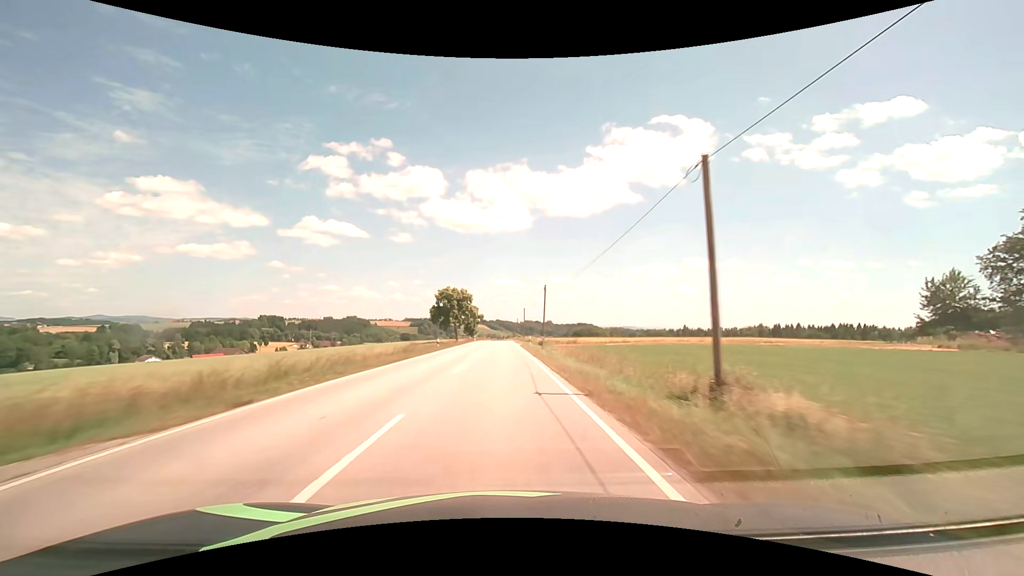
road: secondary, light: Day
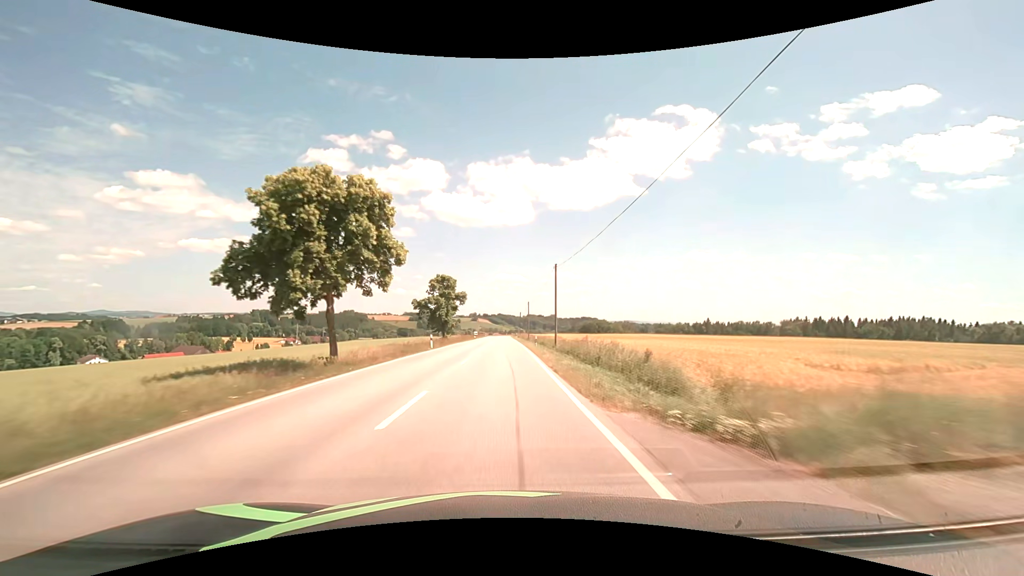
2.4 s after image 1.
(-0.3, +57.2) m; 0°
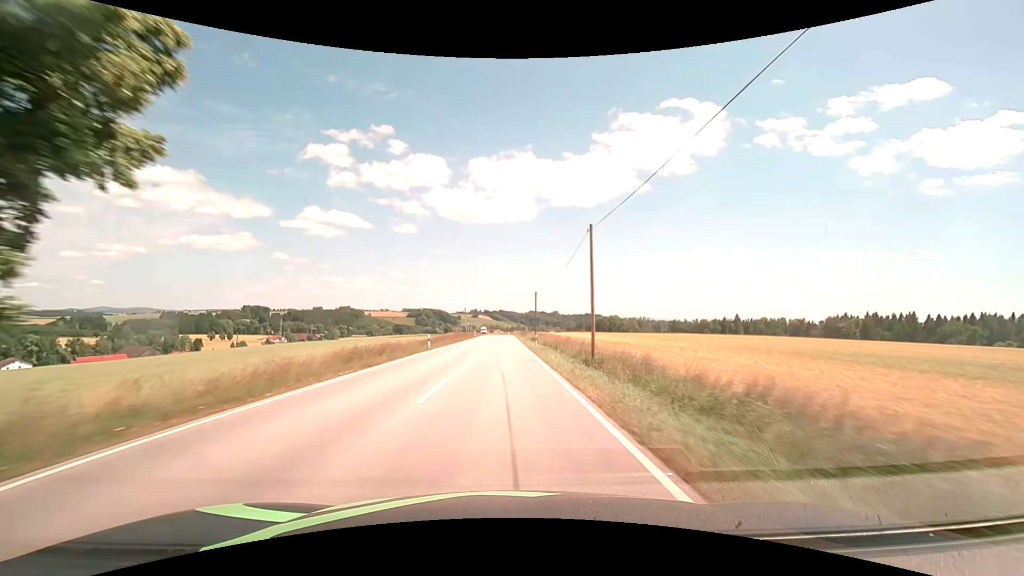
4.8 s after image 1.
(-0.1, +57.3) m; 0°
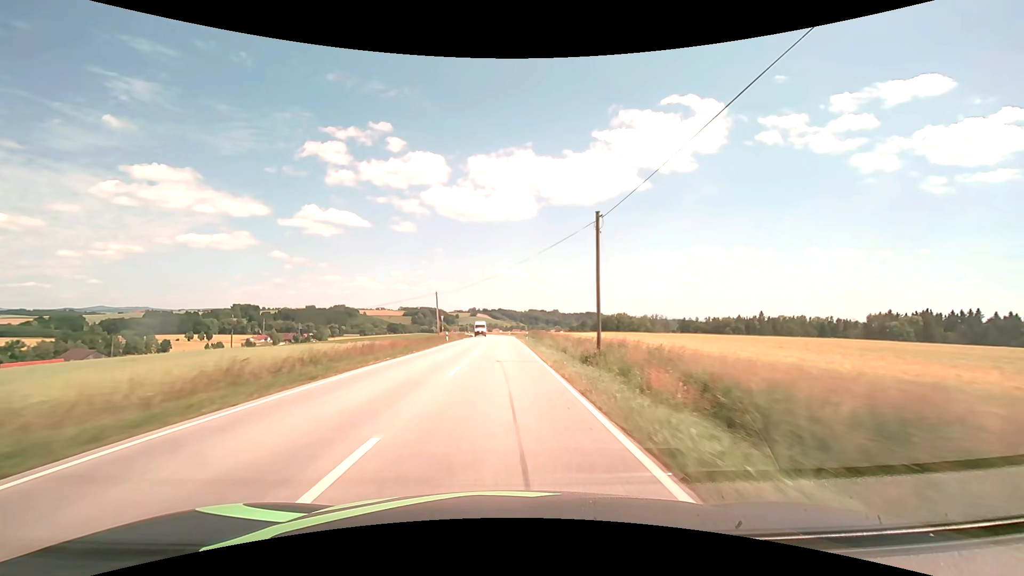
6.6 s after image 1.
(+0.1, +42.9) m; 0°
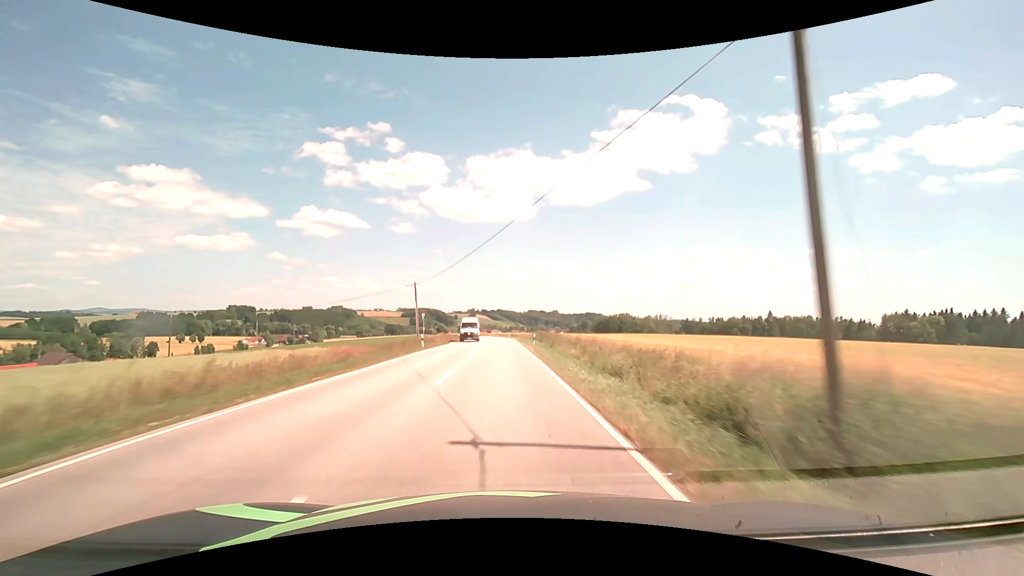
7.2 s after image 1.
(0.0, +14.3) m; 0°
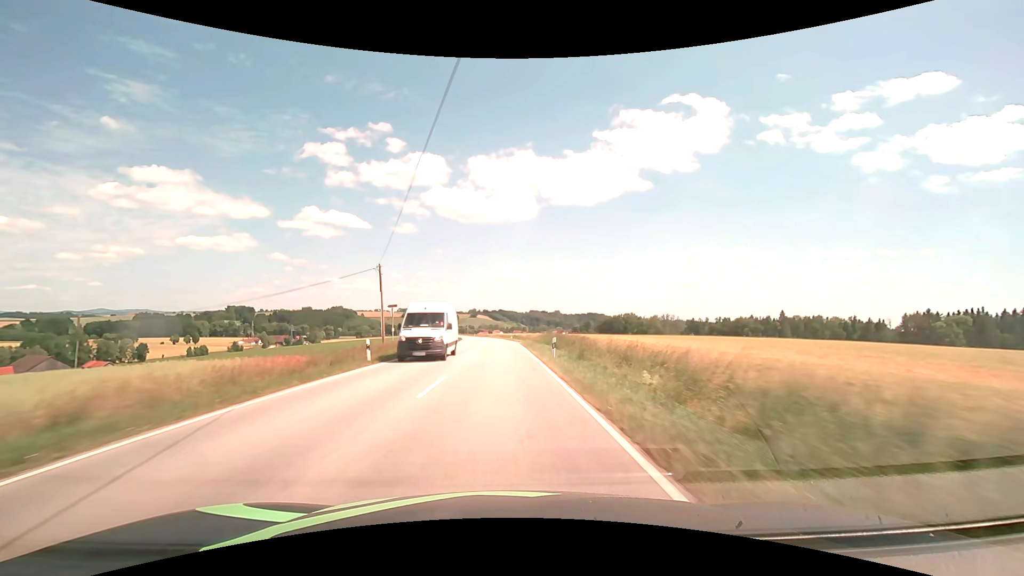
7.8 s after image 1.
(0.0, +14.2) m; 0°
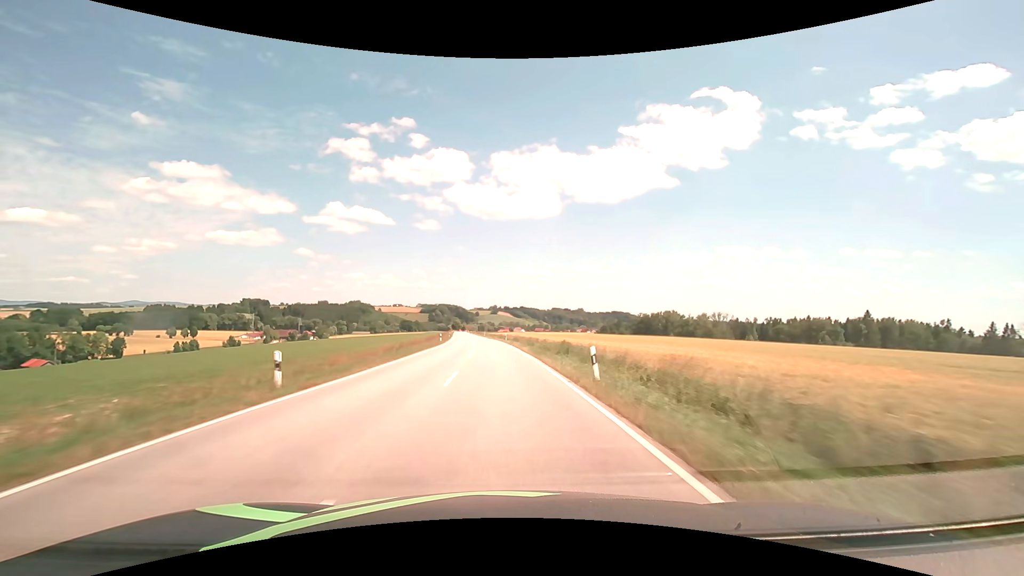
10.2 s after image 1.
(-1.0, +57.6) m; -2°
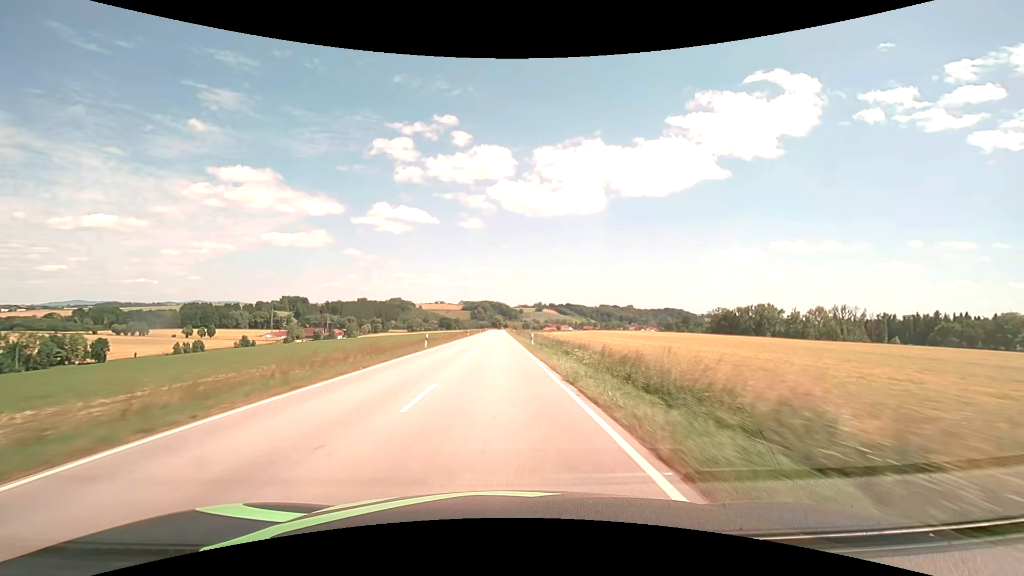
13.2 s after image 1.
(-3.6, +75.9) m; -5°
(0, +10) (0, +20) (0, +30) (0, +40) (-1, +50) (-1, +60) (-1, +70) (-1, +80) (-1, +90) (-1, +100) m
